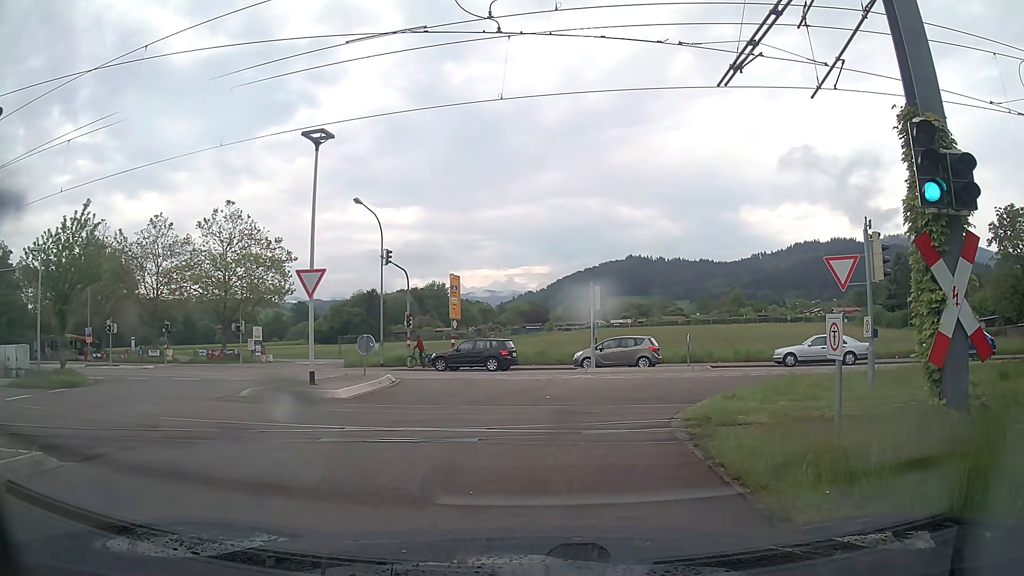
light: Day
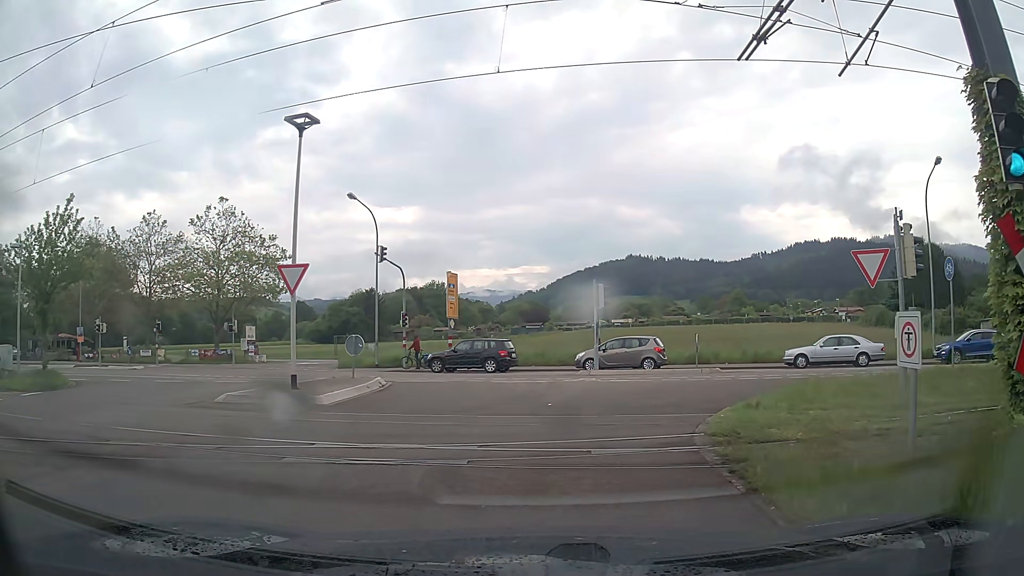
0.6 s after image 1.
(0.0, +1.5) m; +1°
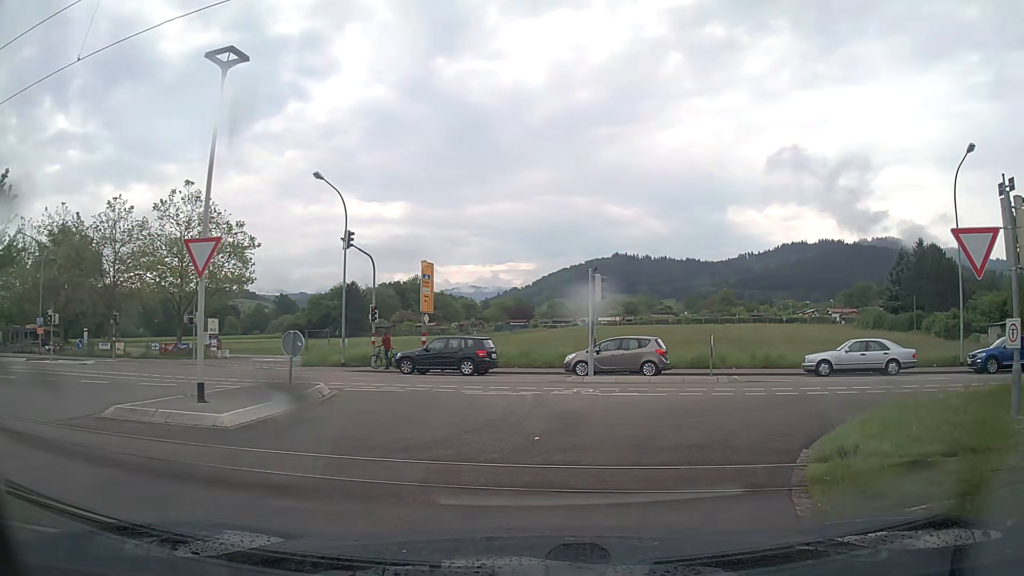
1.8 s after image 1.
(0.0, +4.1) m; +2°
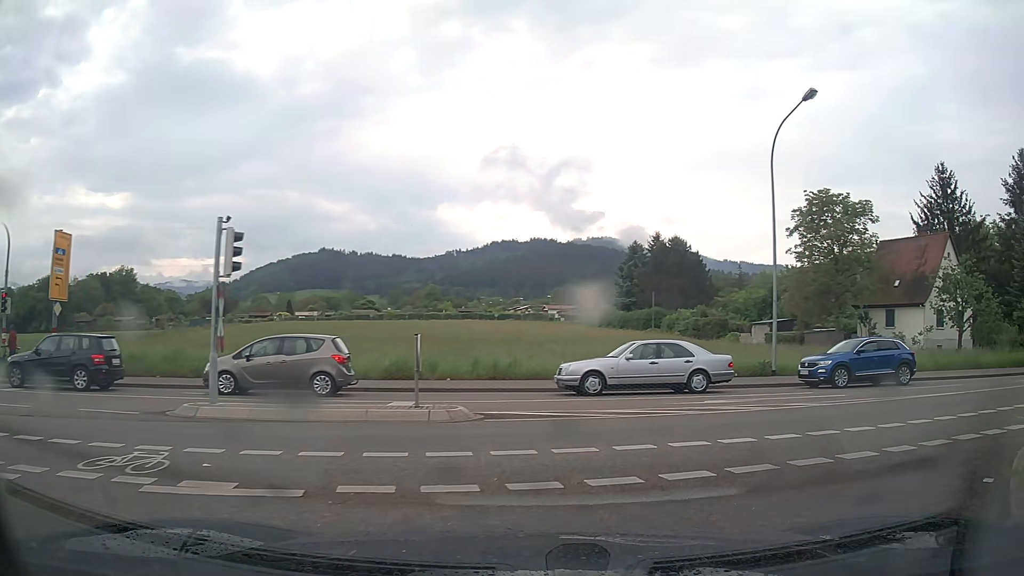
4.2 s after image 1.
(+1.5, +8.8) m; +26°
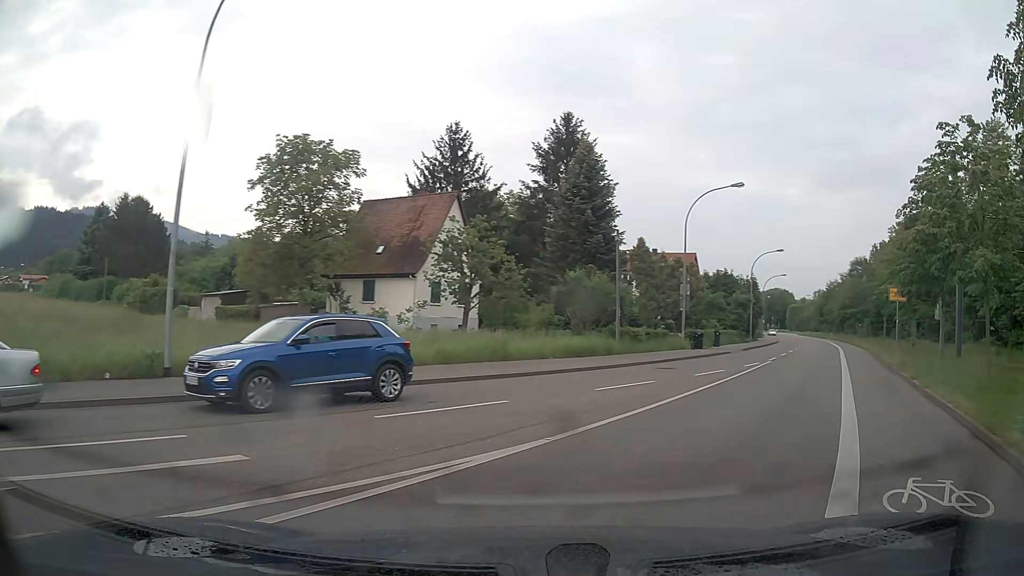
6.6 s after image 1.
(+3.8, +9.3) m; +43°
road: tertiary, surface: asphalt
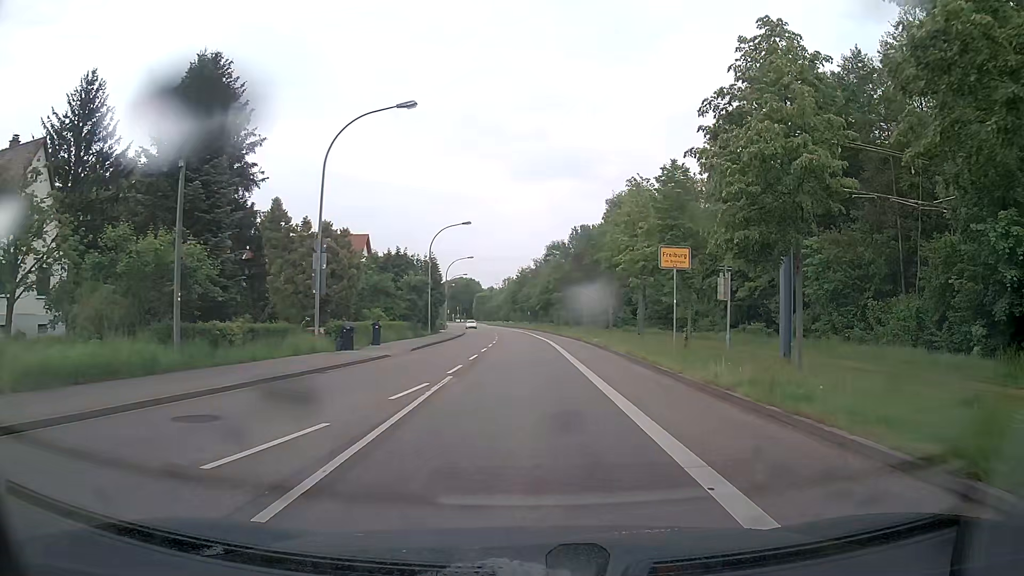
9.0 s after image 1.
(+4.1, +13.4) m; +25°
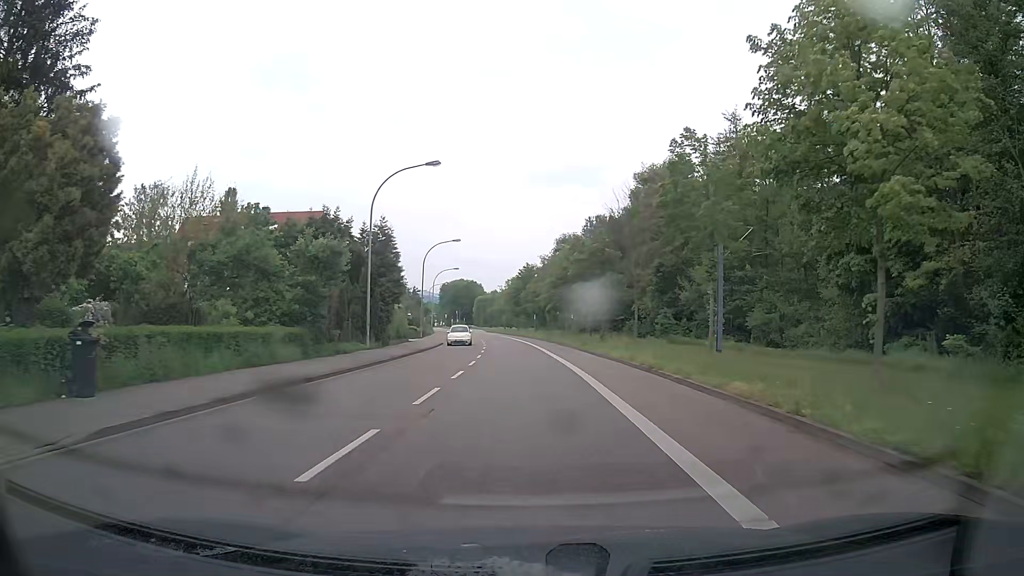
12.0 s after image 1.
(-0.1, +24.5) m; 0°
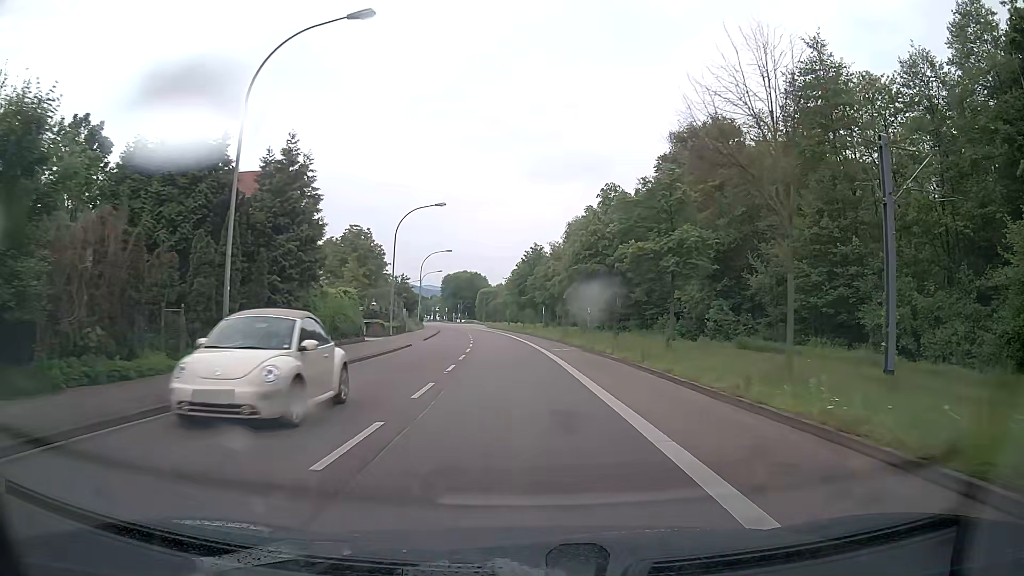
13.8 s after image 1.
(-0.3, +17.9) m; -1°
(0, +10) (0, +20) (-1, +30) (-1, +40) (-2, +50) (-3, +60) (-4, +70) (-5, +80) (-6, +90) (-8, +100) m
